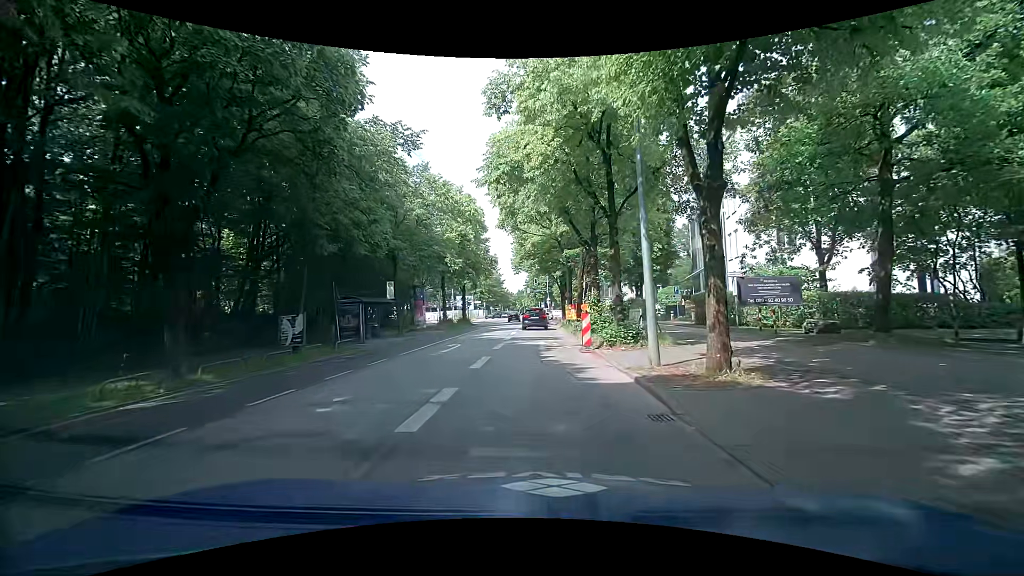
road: secondary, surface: asphalt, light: Day
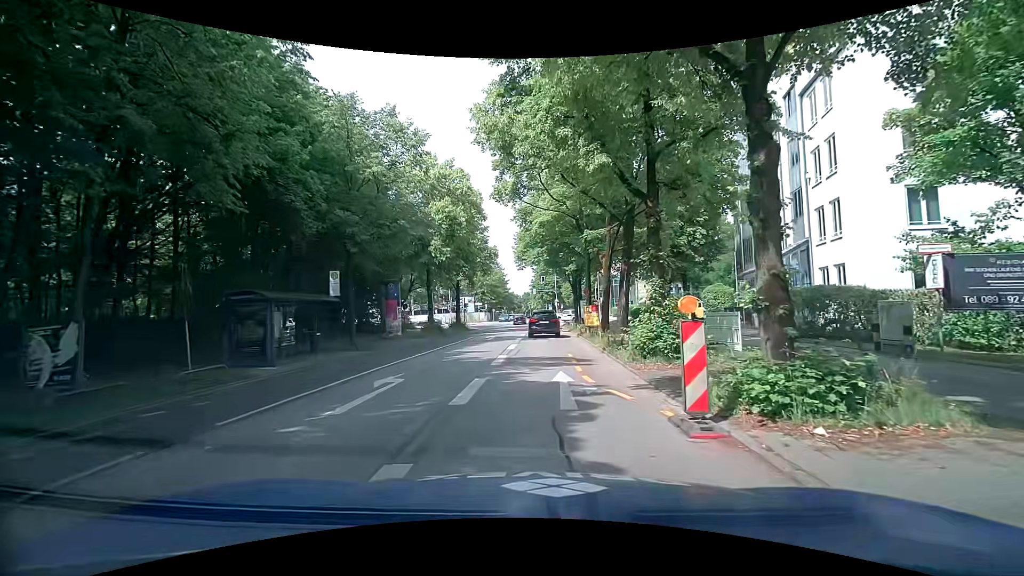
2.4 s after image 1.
(+0.1, +10.3) m; 0°
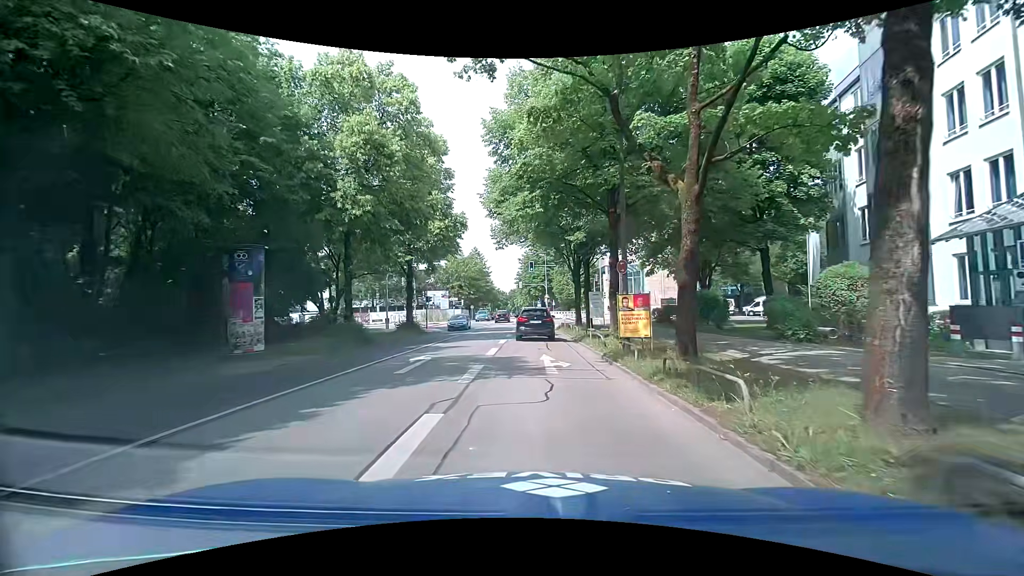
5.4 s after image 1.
(+0.3, +16.1) m; +4°
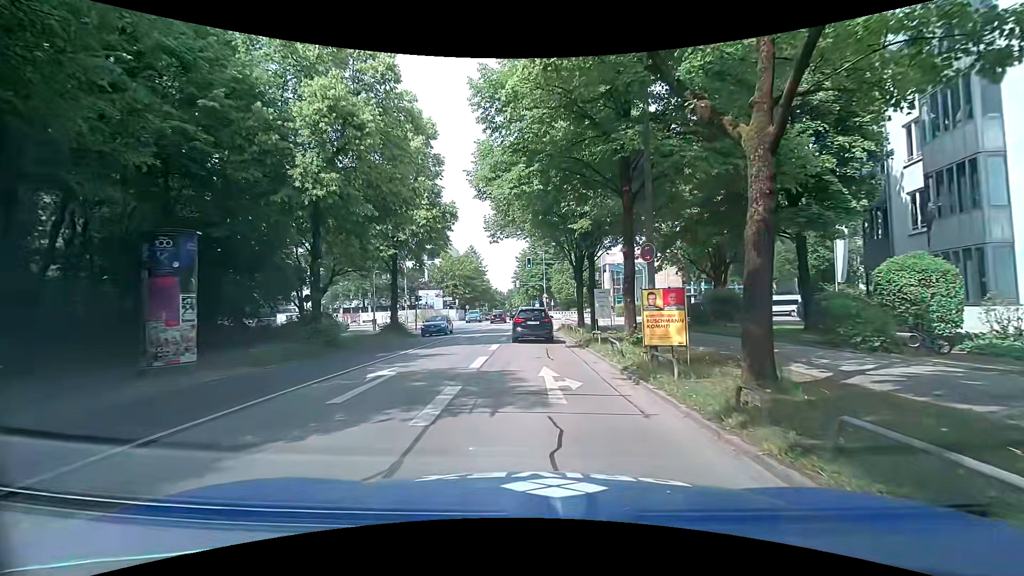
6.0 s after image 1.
(0.0, +3.5) m; -1°
